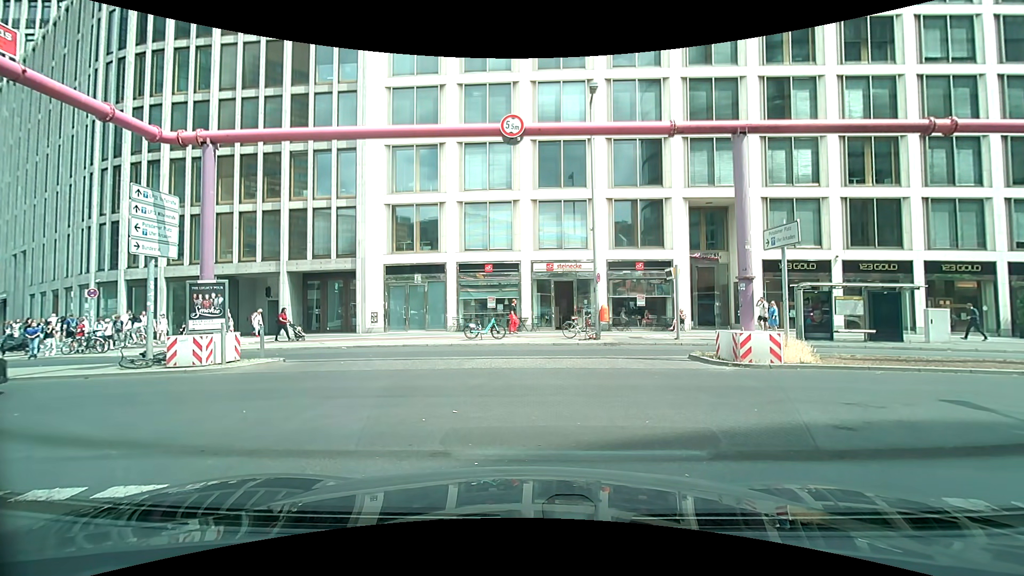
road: residential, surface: asphalt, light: Day
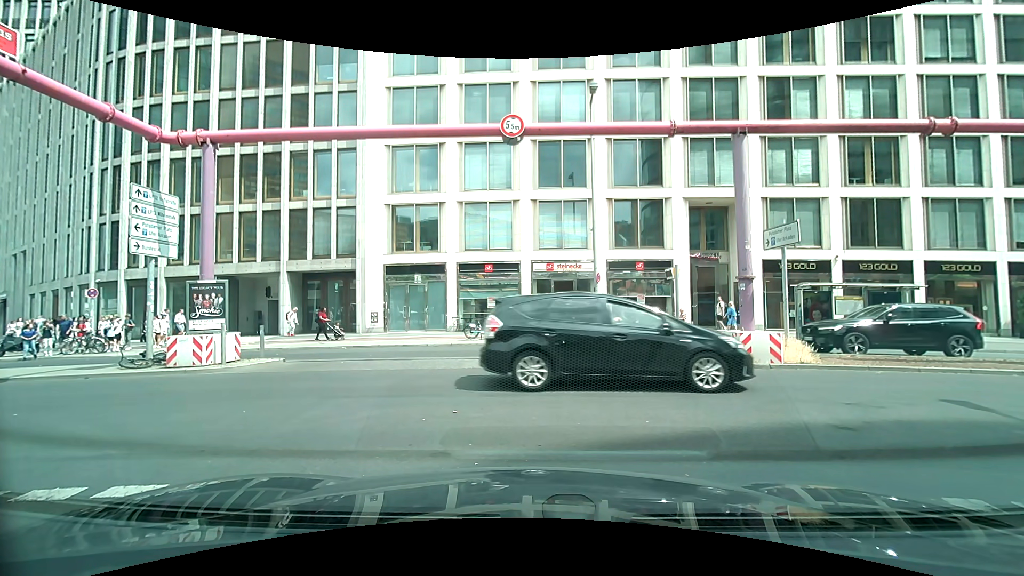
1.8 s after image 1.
(0.0, 0.0) m; 0°
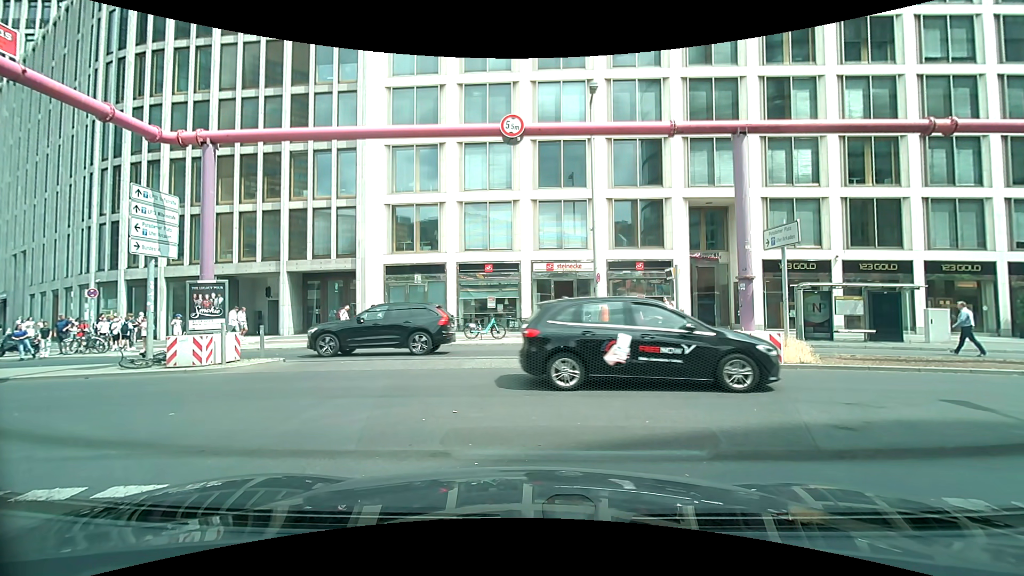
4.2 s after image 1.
(0.0, 0.0) m; 0°
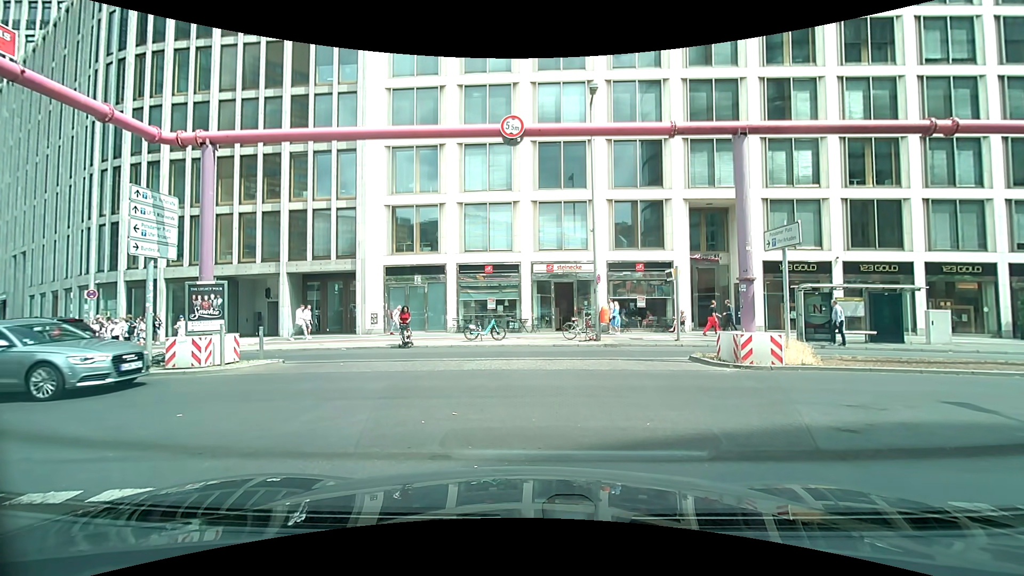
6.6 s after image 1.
(0.0, 0.0) m; 0°
